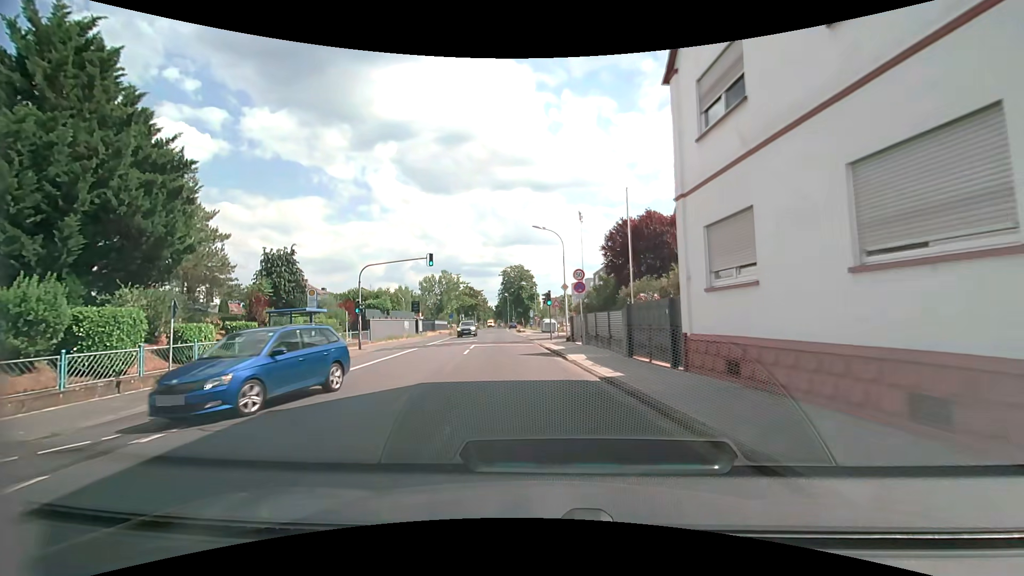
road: tertiary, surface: asphalt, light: Day
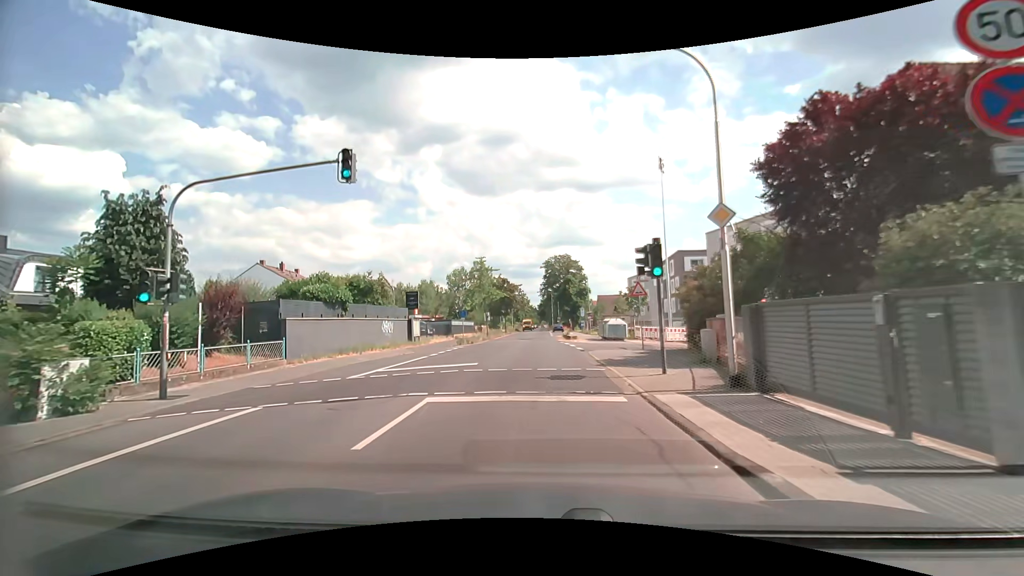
(-1.4, +20.9) m; -6°
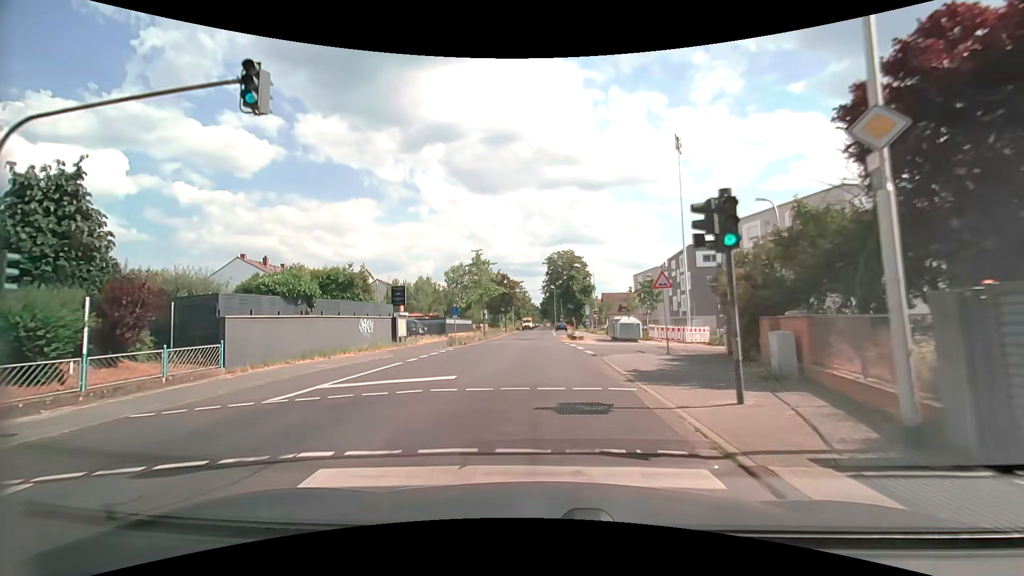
(0.0, +4.6) m; 0°
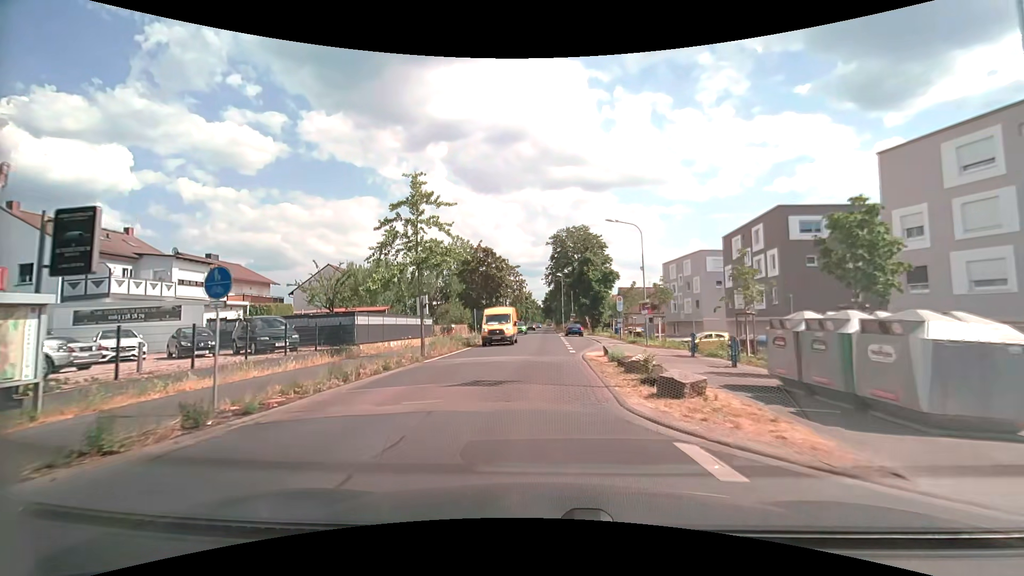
(-0.2, +26.1) m; -1°
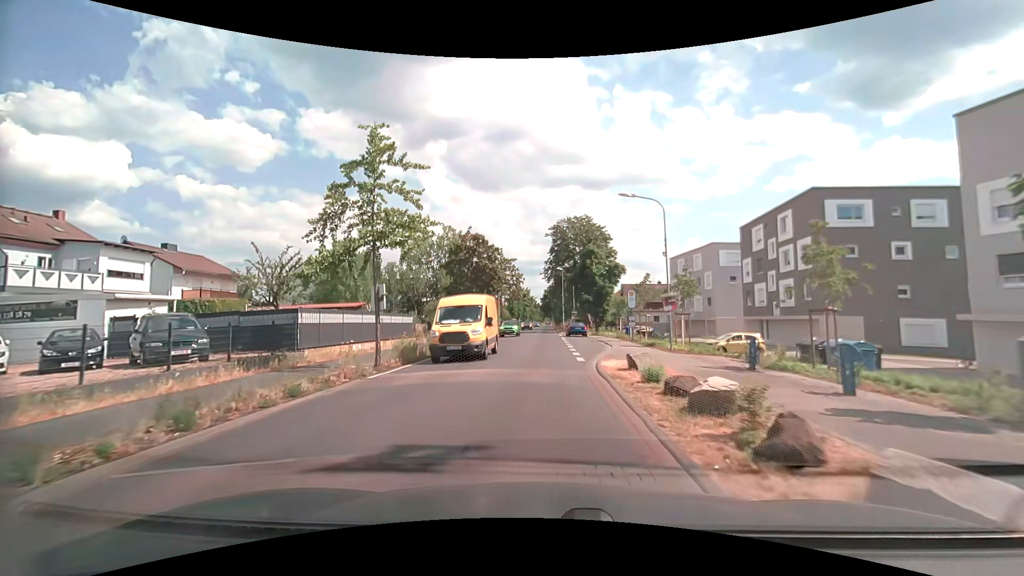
(0.0, +6.0) m; 0°
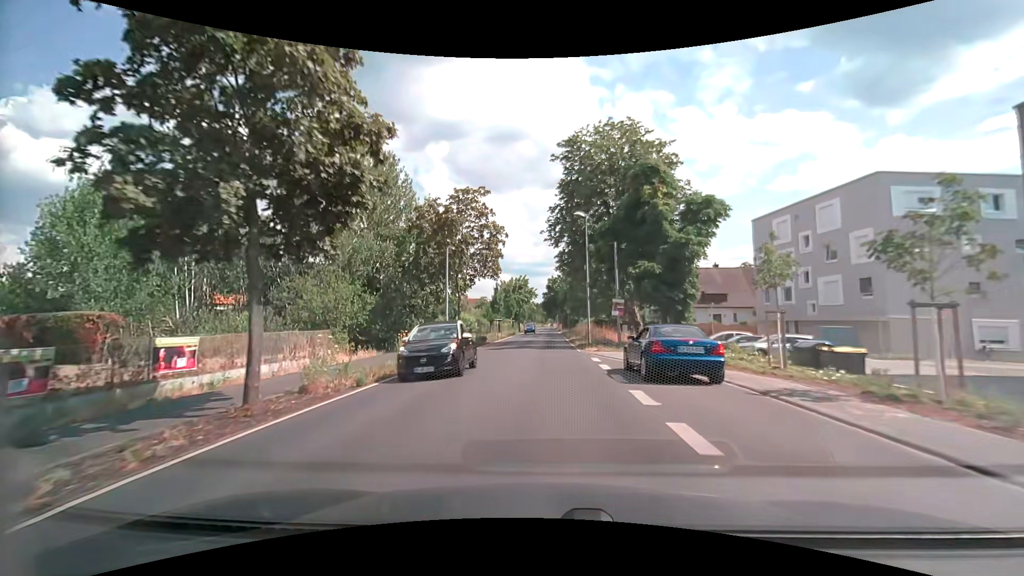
(-0.1, +33.2) m; 0°
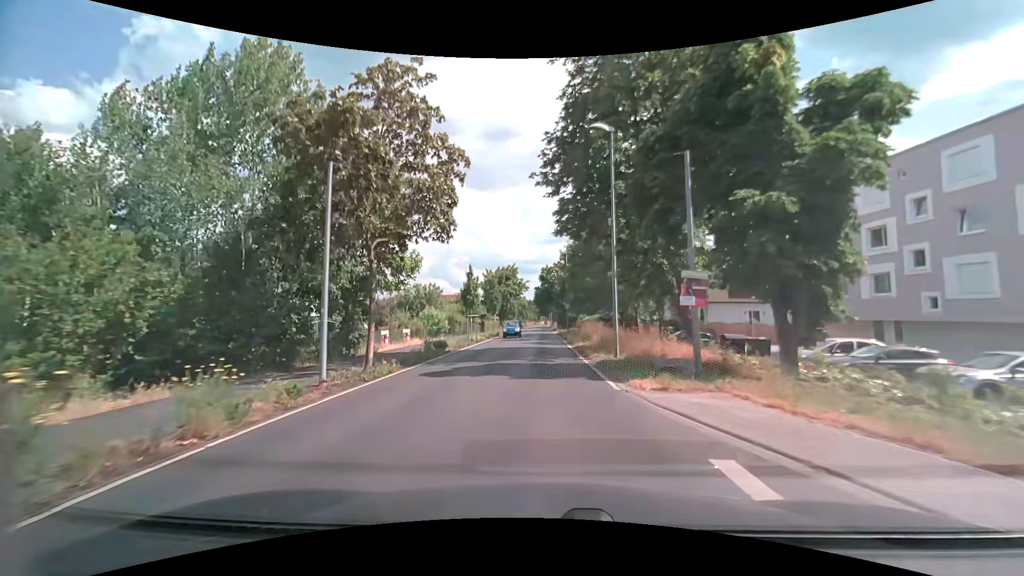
(0.0, +14.0) m; +1°
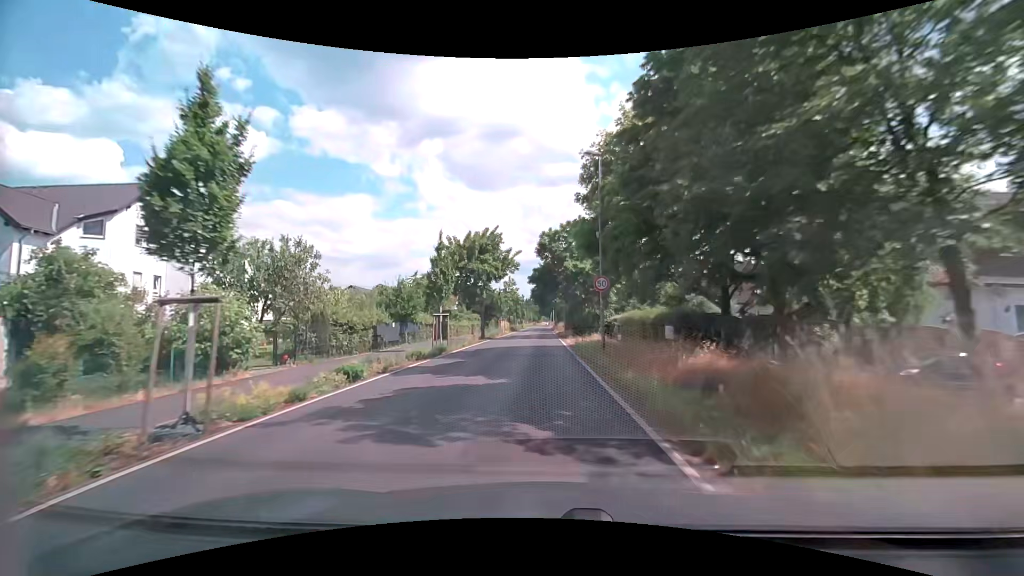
(+0.1, +29.2) m; 0°
(0, +10) (0, +20) (0, +30) (0, +40) (0, +50) (0, +60) (0, +70) (0, +80) (0, +90) (0, +100) m
